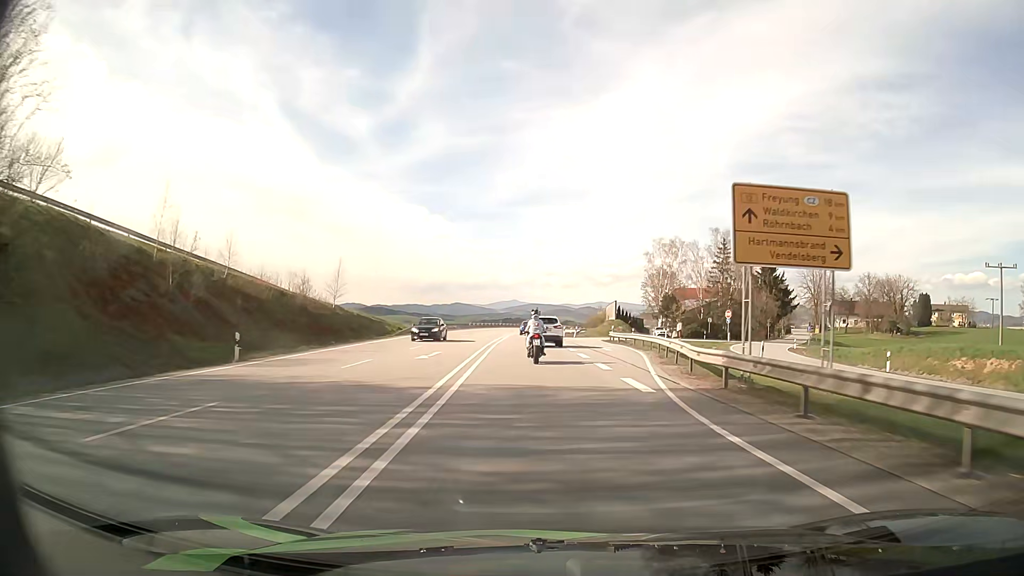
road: primary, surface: asphalt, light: Day
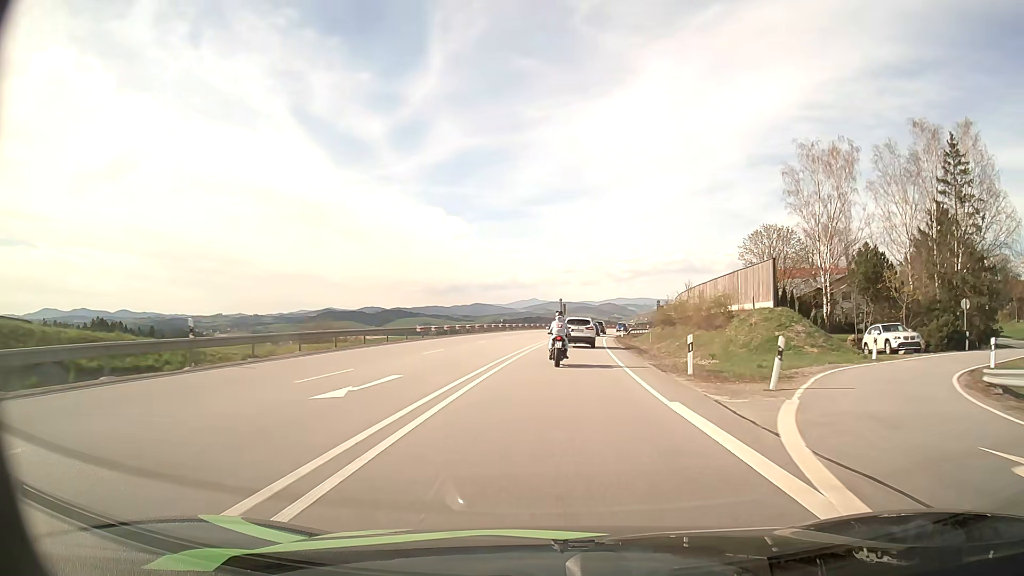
(-1.4, +53.1) m; -2°
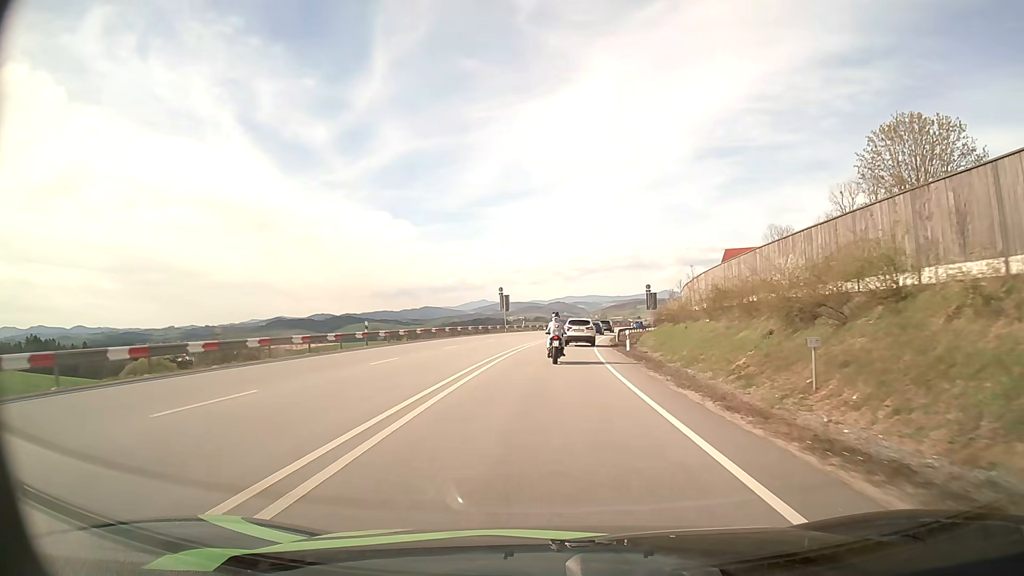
(+1.8, +41.0) m; +4°
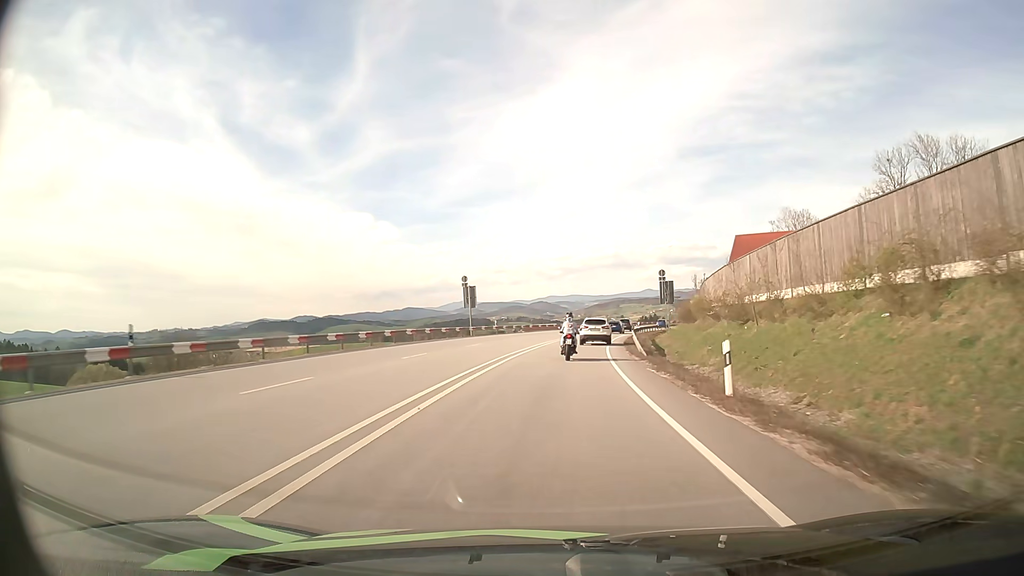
(+0.2, +20.8) m; +1°
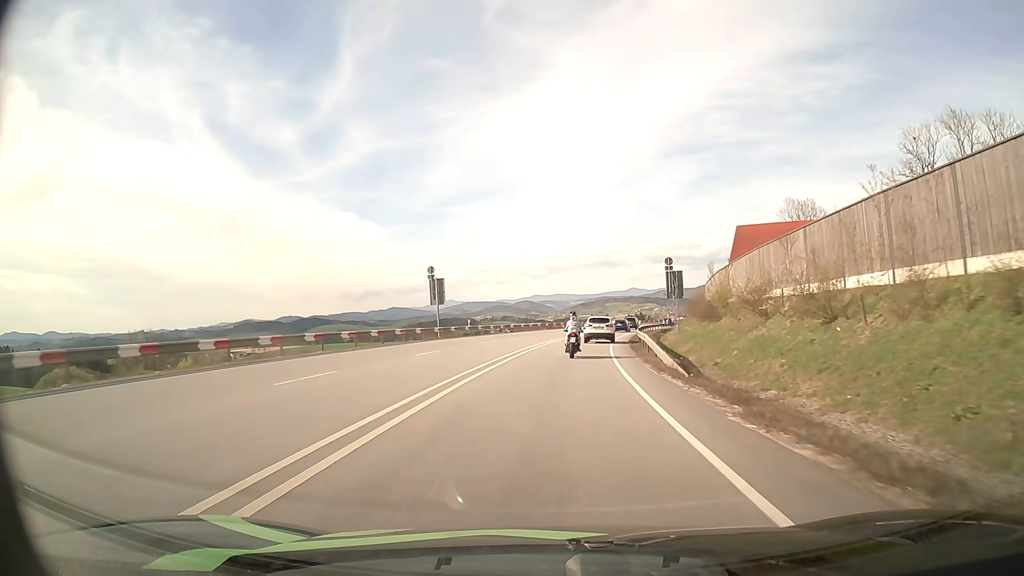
(+0.1, +10.4) m; +1°
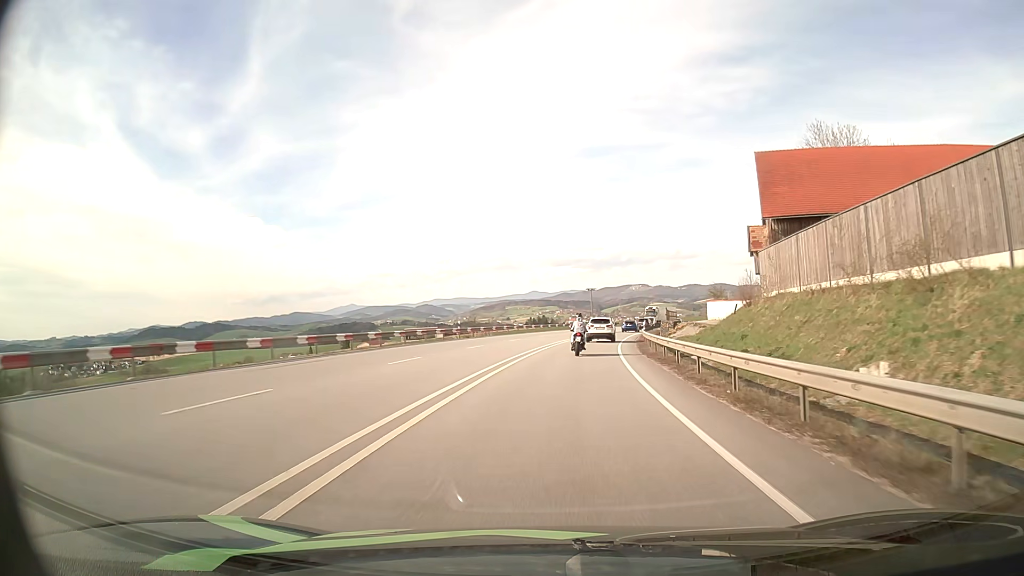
(+3.4, +52.1) m; +8°
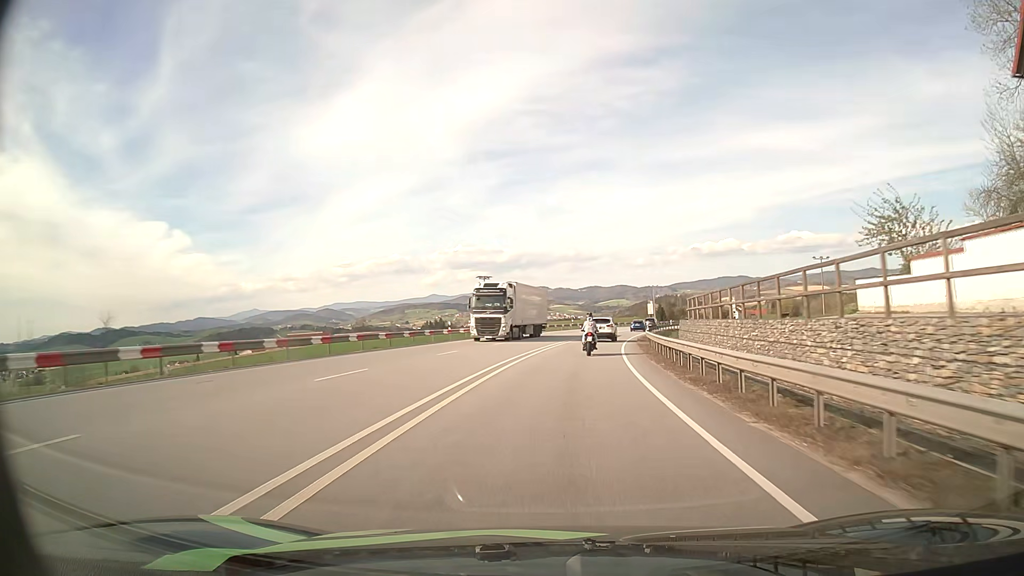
(+4.2, +53.5) m; +8°
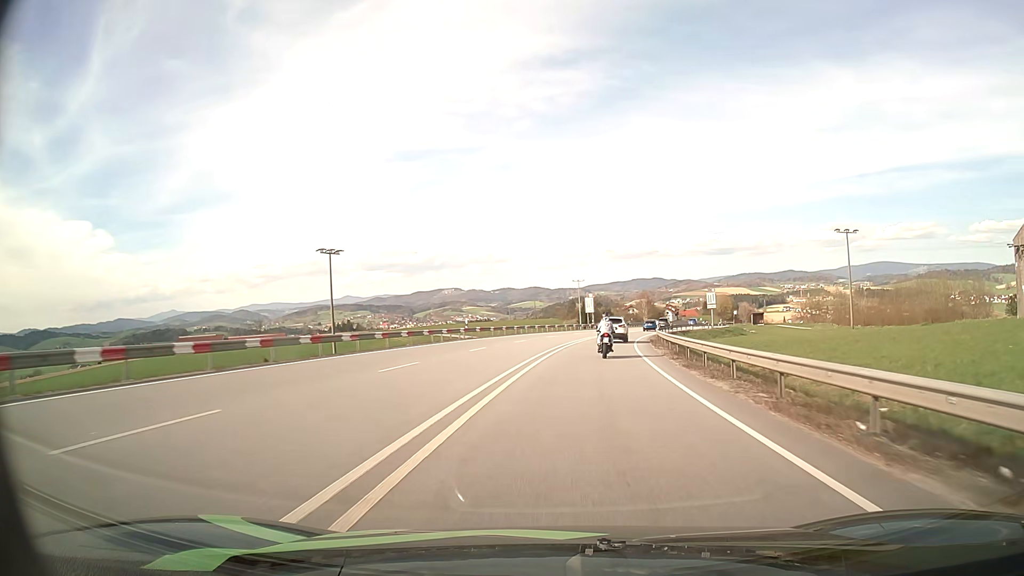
(+2.8, +45.1) m; +7°
(0, +10) (+1, +20) (+2, +30) (+3, +40) (+4, +50) (+6, +60) (+9, +69) (+11, +79) (+14, +88) (+17, +98) m
